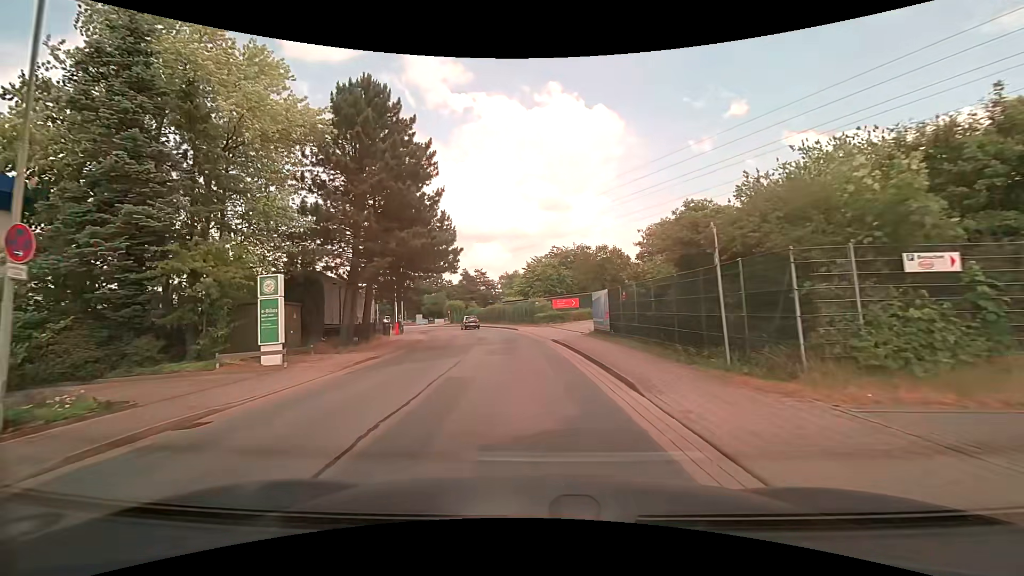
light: Day
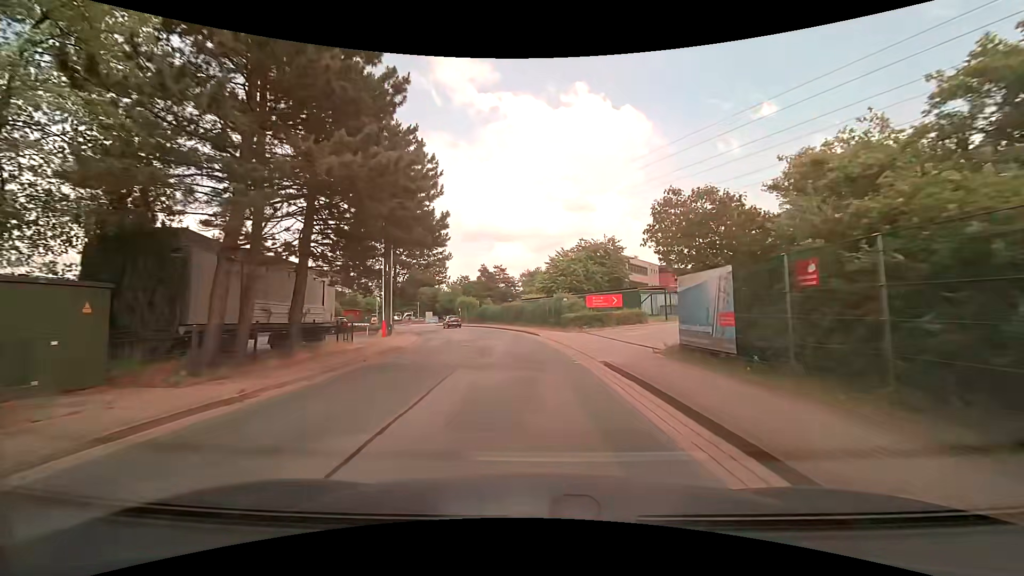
(-0.3, +11.1) m; -2°
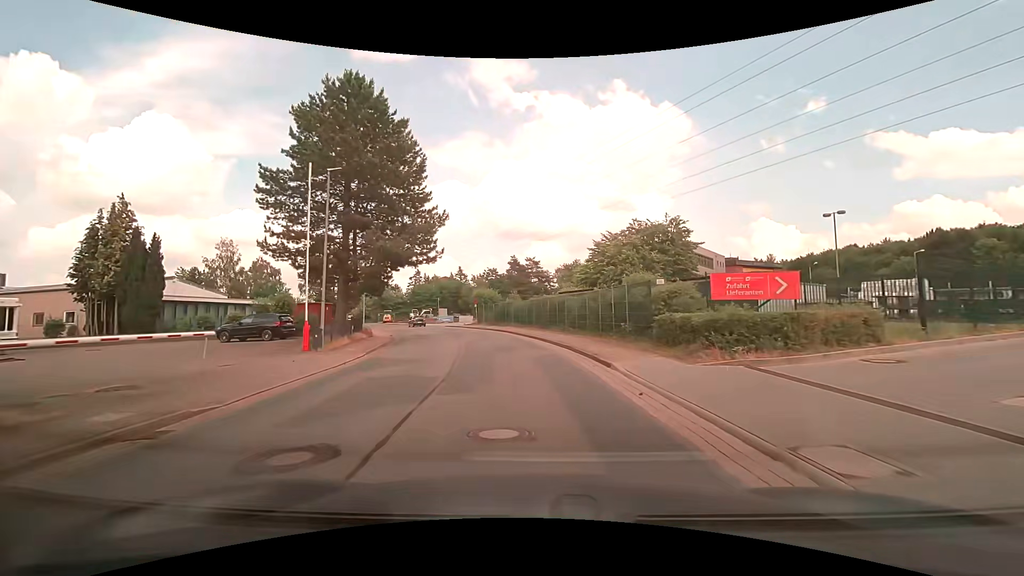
(-0.5, +18.0) m; -4°
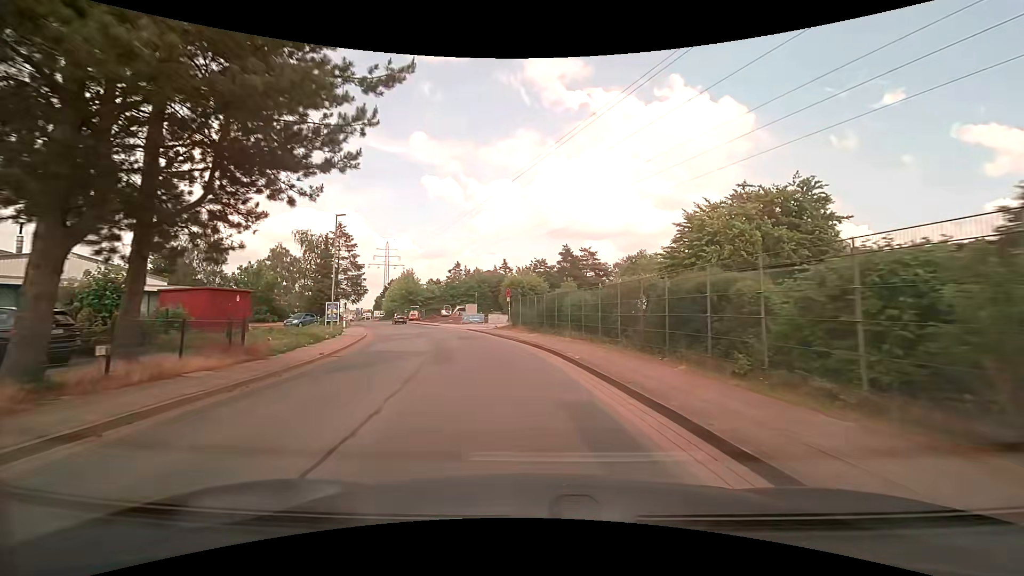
(-0.9, +19.2) m; -6°
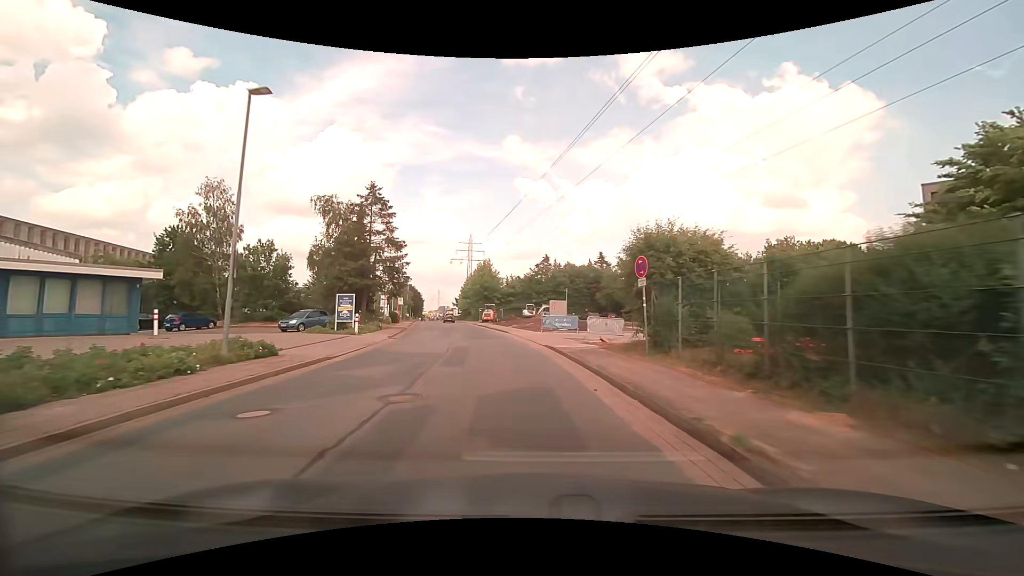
(-1.7, +19.4) m; -10°
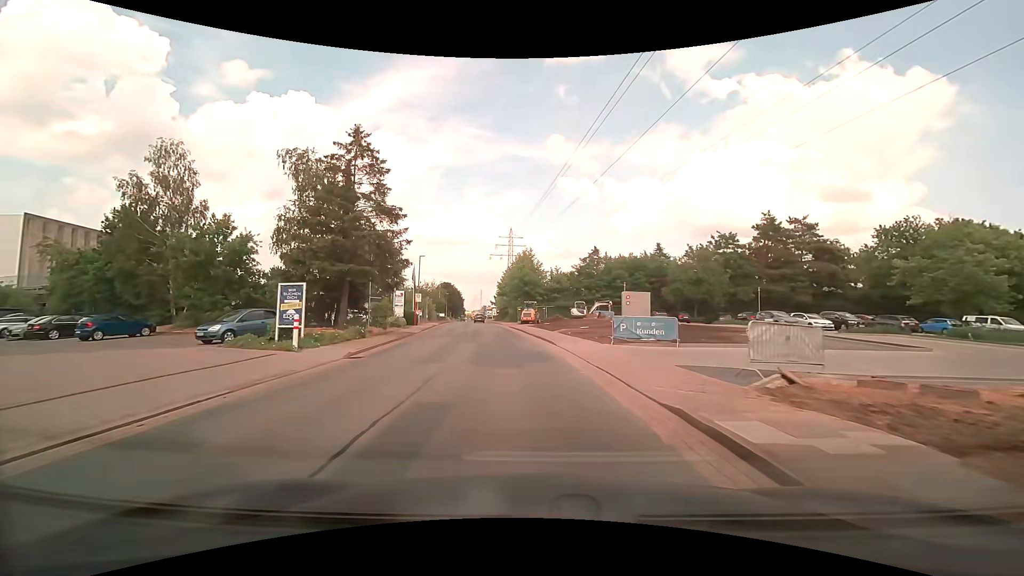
(-0.6, +13.2) m; -5°
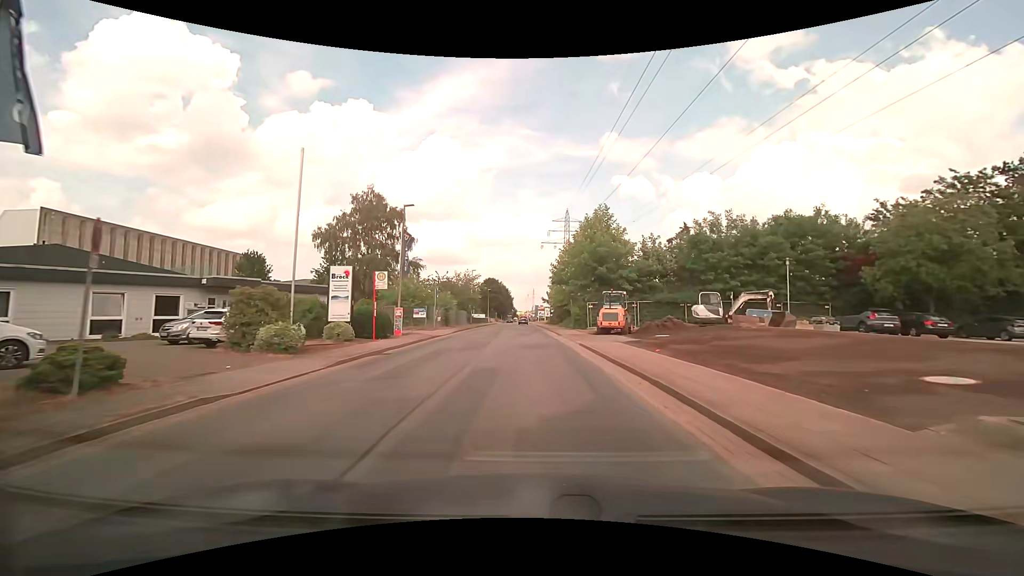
(-1.8, +27.3) m; -6°
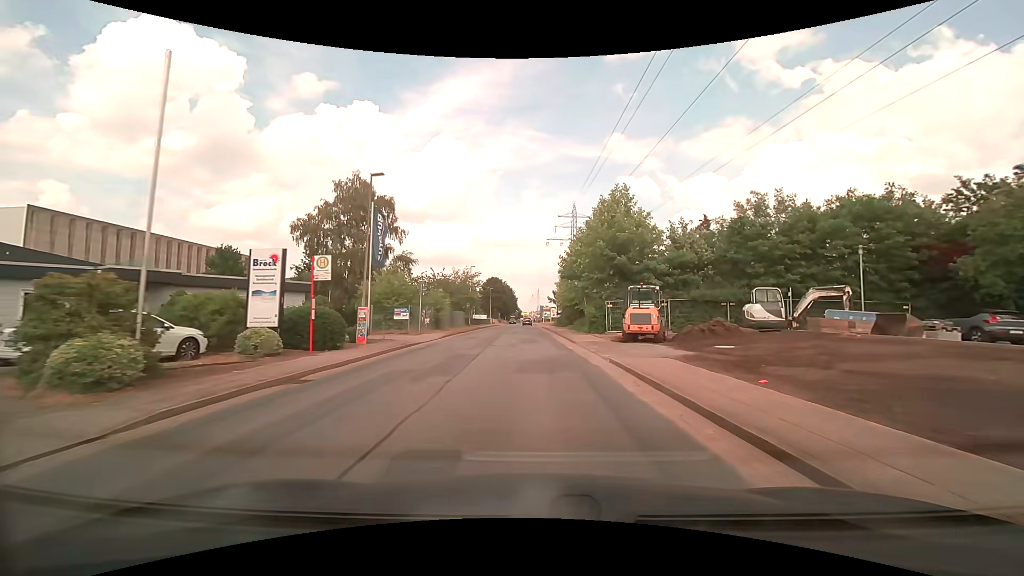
(0.0, +7.0) m; -1°
(0, +10) (0, +20) (0, +30) (-1, +40) (-1, +50) (-1, +60) (-1, +70) (-1, +80) (-1, +90) (-2, +100) m
